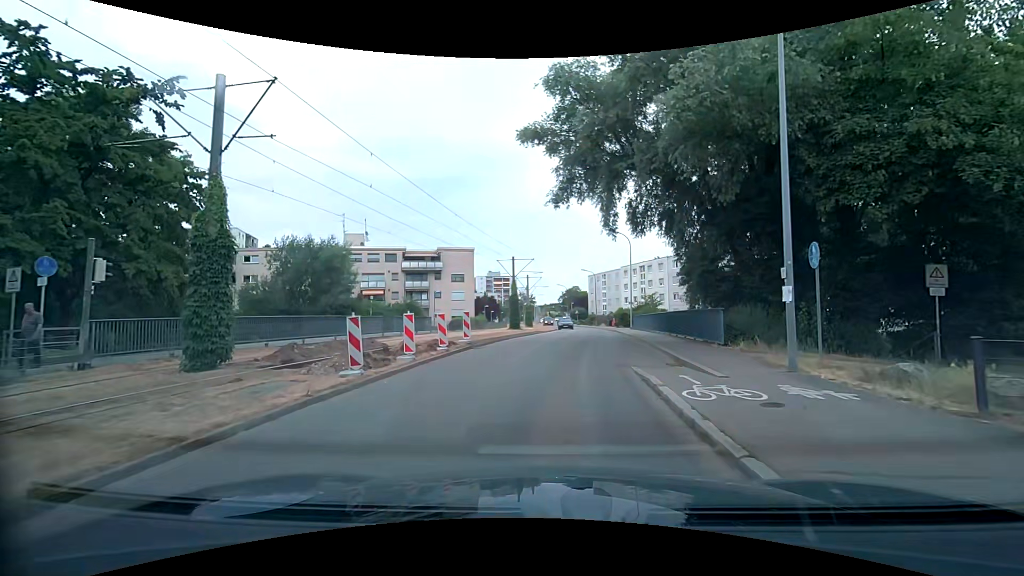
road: residential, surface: asphalt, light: Day
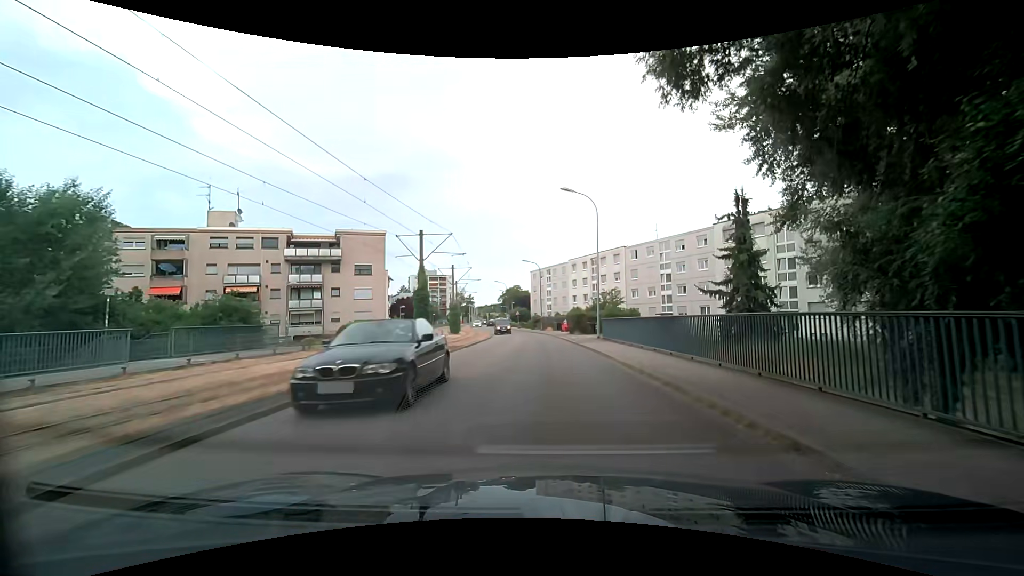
(+0.7, +16.7) m; +6°
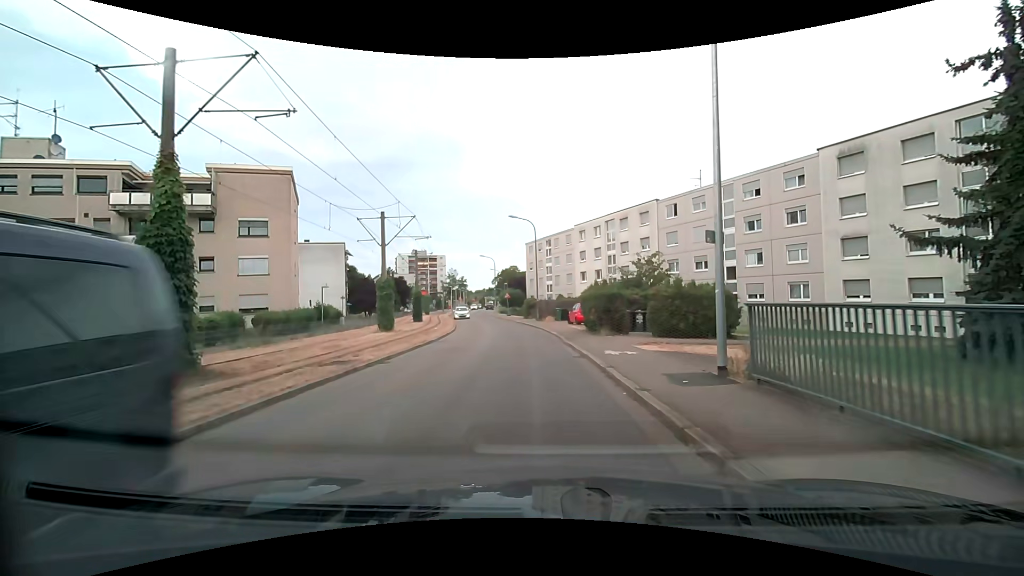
(+0.4, +21.6) m; +1°
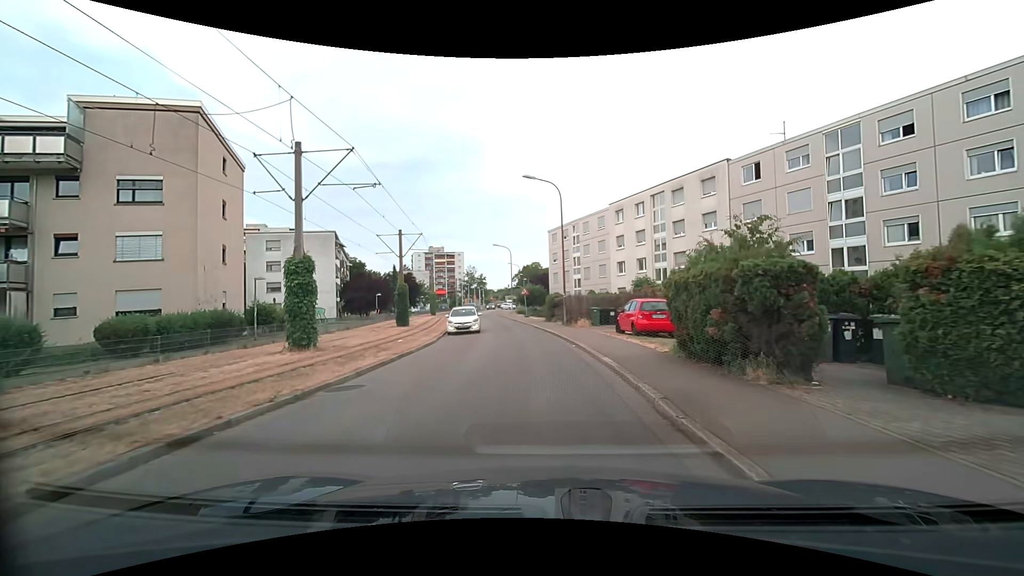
(-0.4, +13.0) m; -3°
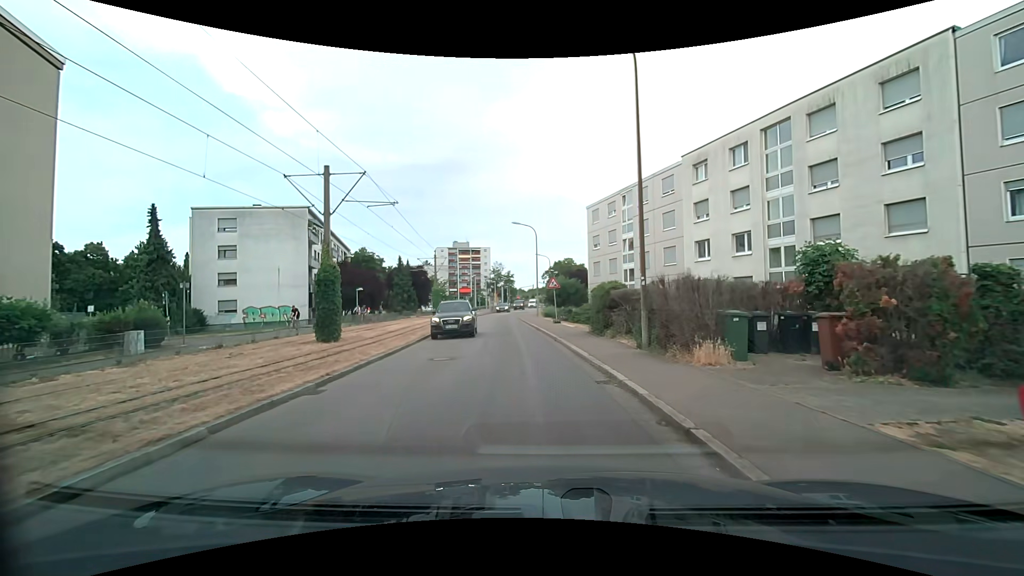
(-0.3, +17.2) m; -3°
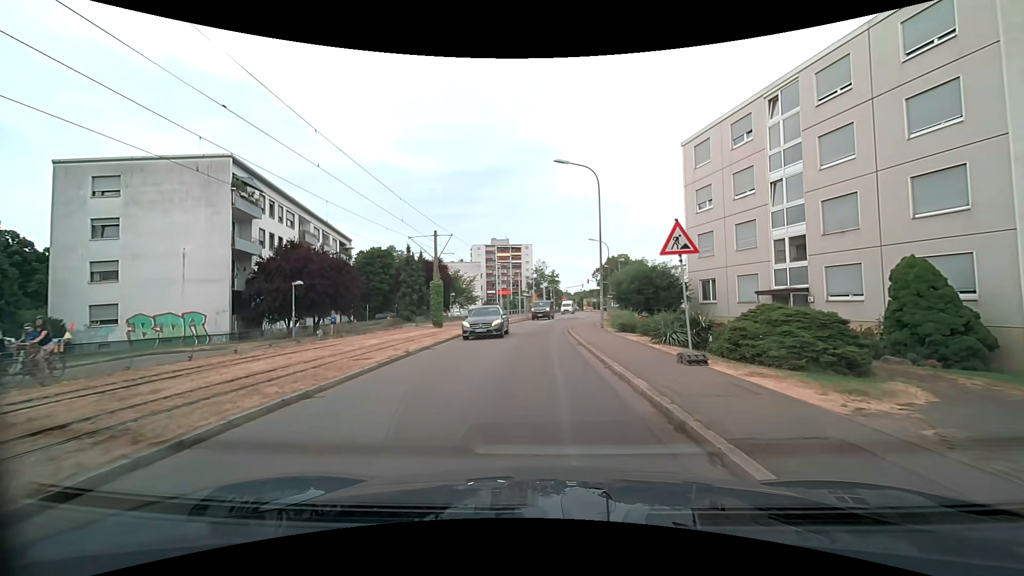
(-1.4, +21.1) m; -6°
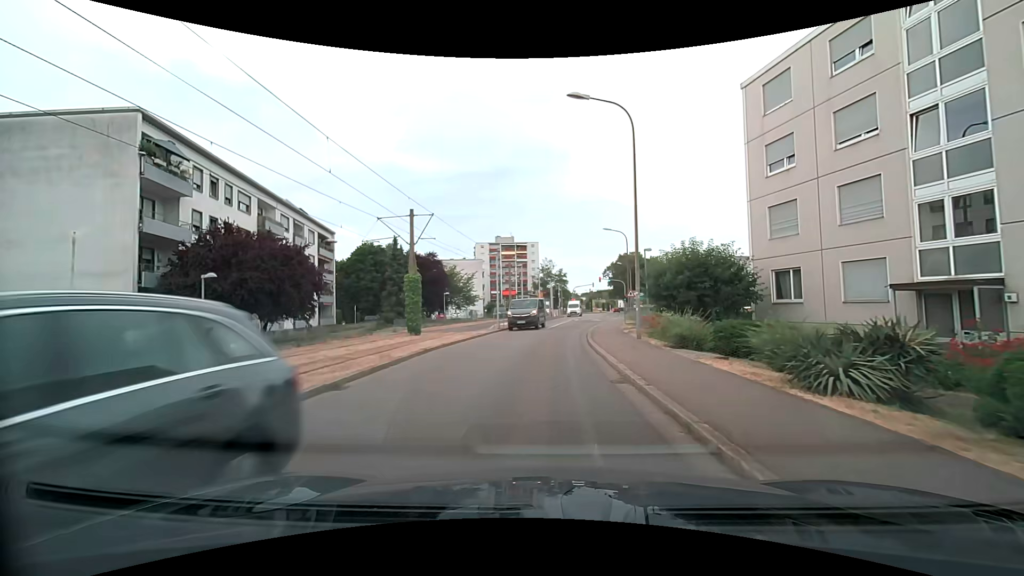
(-0.1, +8.5) m; -1°
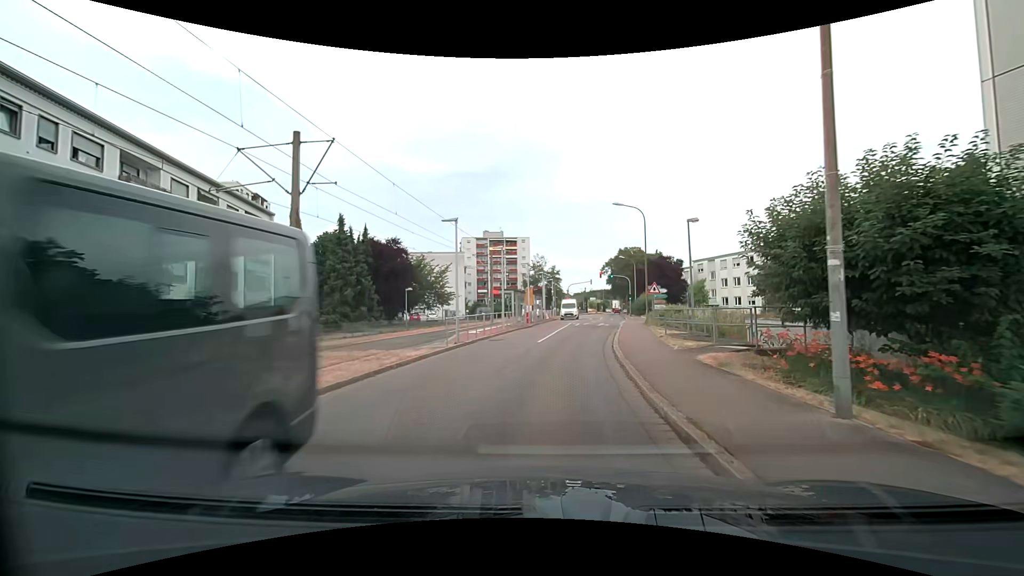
(+0.1, +12.7) m; +1°
(0, +10) (+1, +20) (+2, +30) (+4, +40) (+6, +50) (+8, +59) (+9, +69) (+11, +79) (+12, +89) (+13, +99) m
